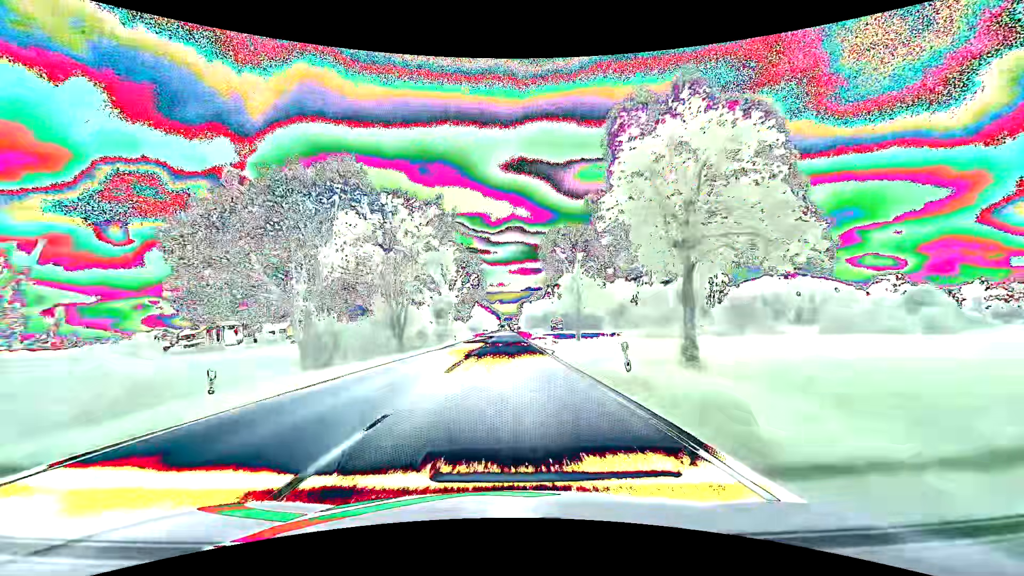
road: primary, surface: asphalt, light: Day
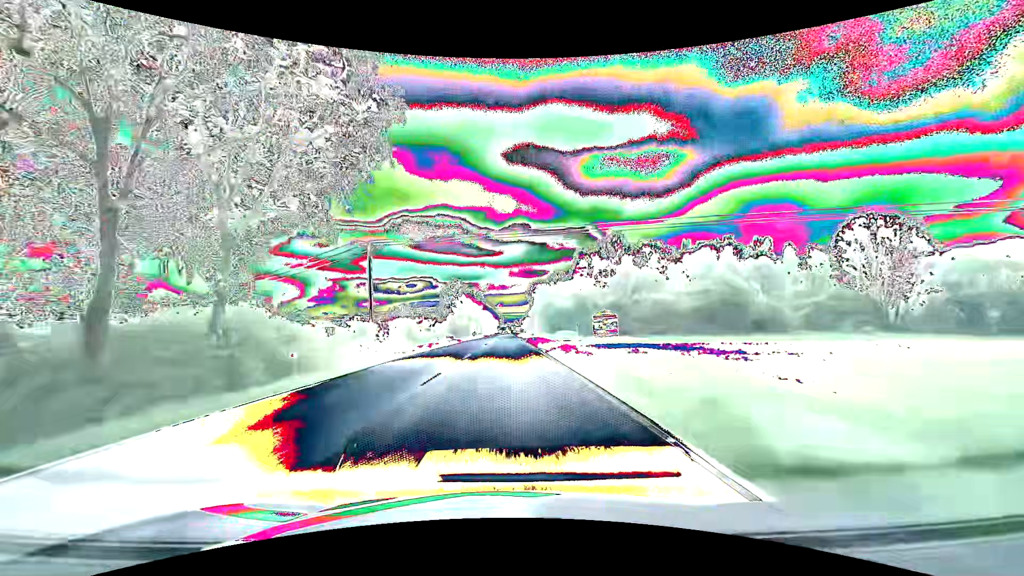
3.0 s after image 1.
(-0.1, +76.3) m; 0°
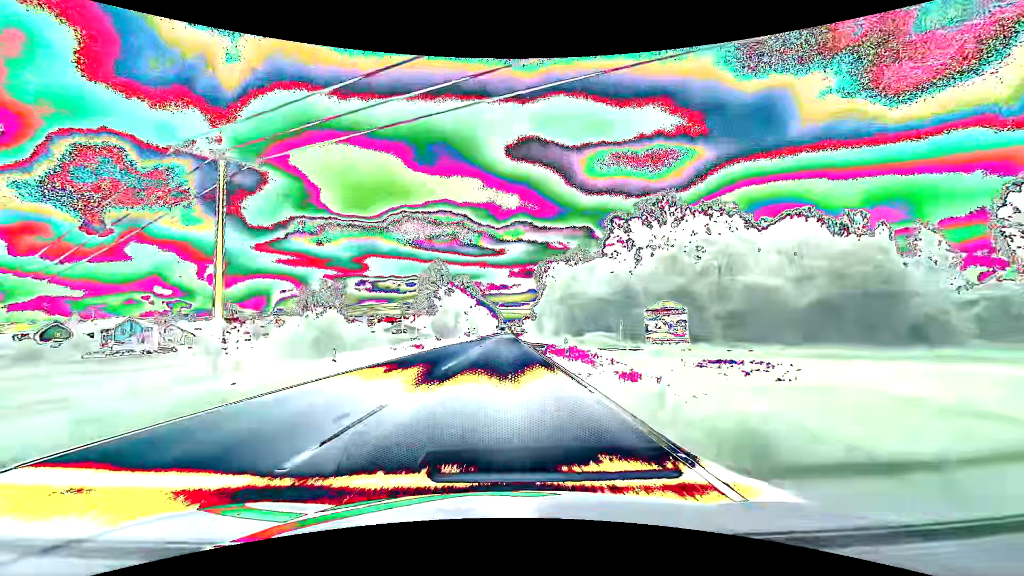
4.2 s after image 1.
(0.0, +30.7) m; 0°
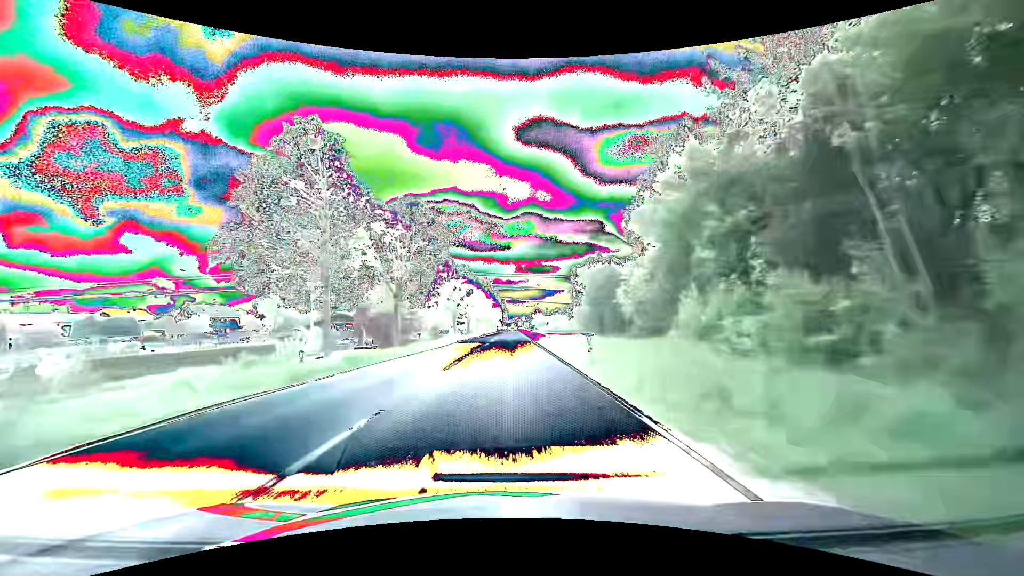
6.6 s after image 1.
(-0.1, +61.0) m; -1°
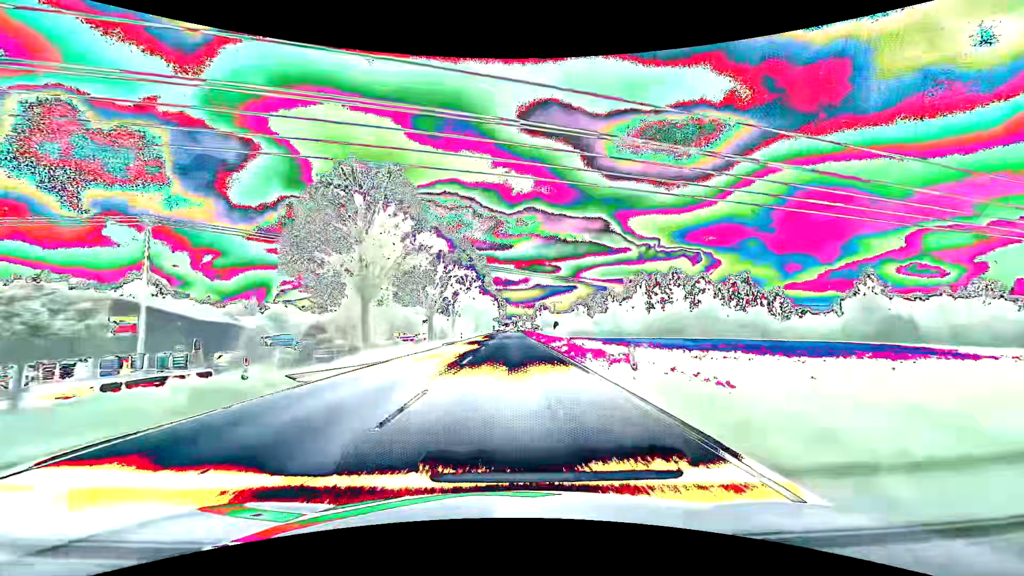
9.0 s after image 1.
(+0.3, +57.2) m; 0°
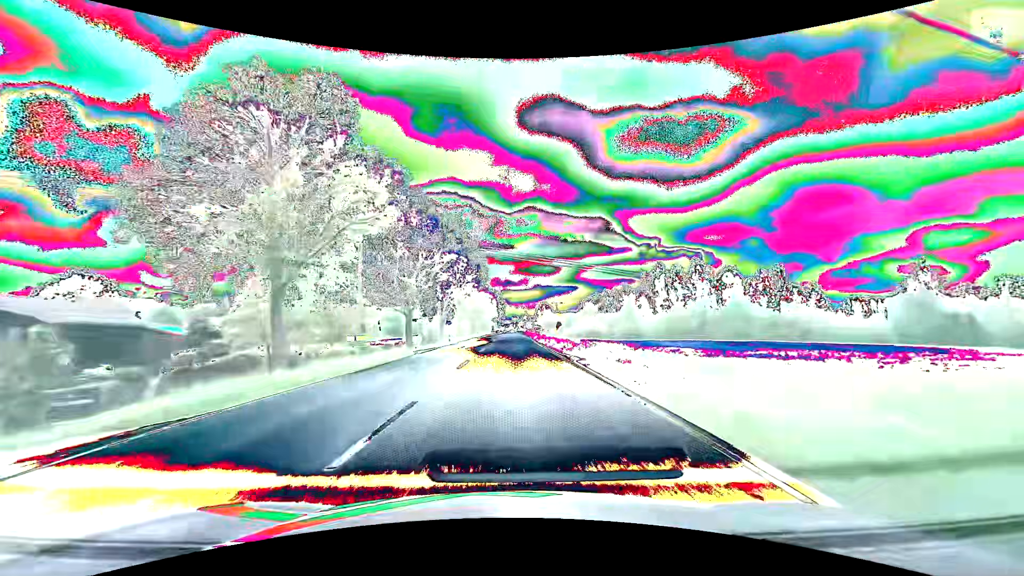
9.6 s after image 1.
(0.0, +13.6) m; 0°
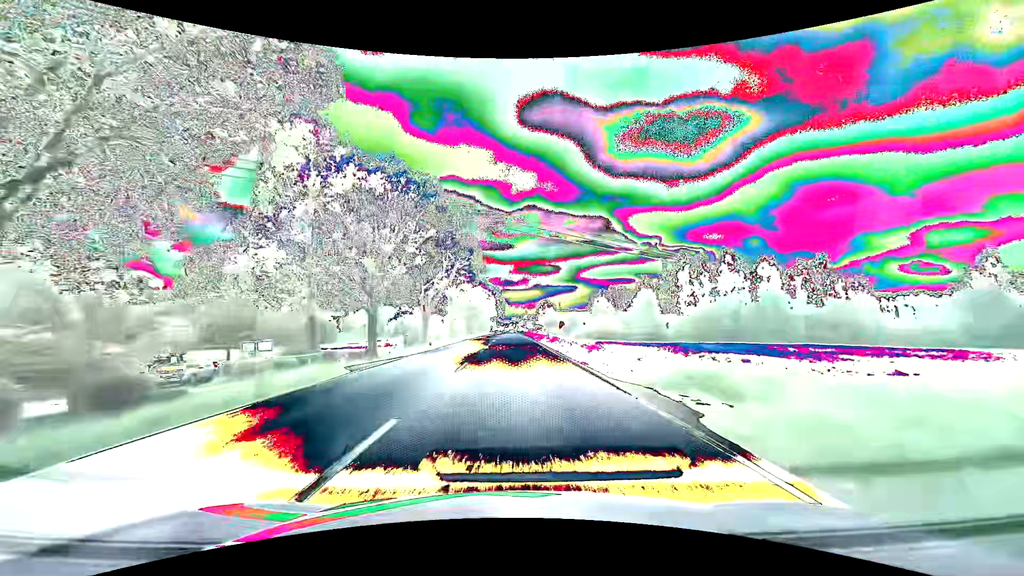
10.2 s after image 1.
(0.0, +13.4) m; 0°
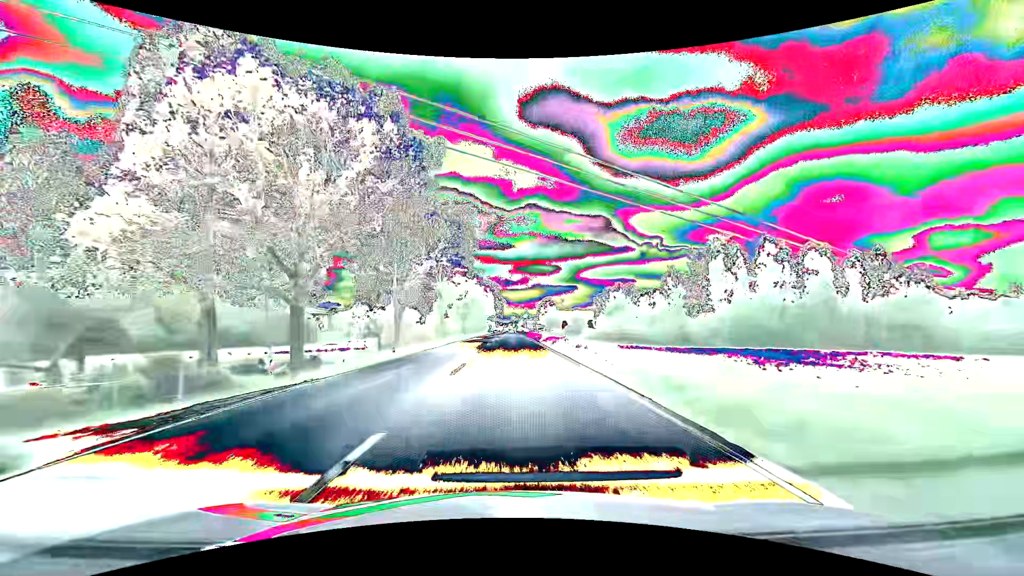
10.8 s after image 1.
(0.0, +13.1) m; 0°
(0, +10) (0, +20) (0, +30) (0, +40) (0, +50) (0, +60) (0, +70) (0, +80) (0, +90) (+1, +100) m
